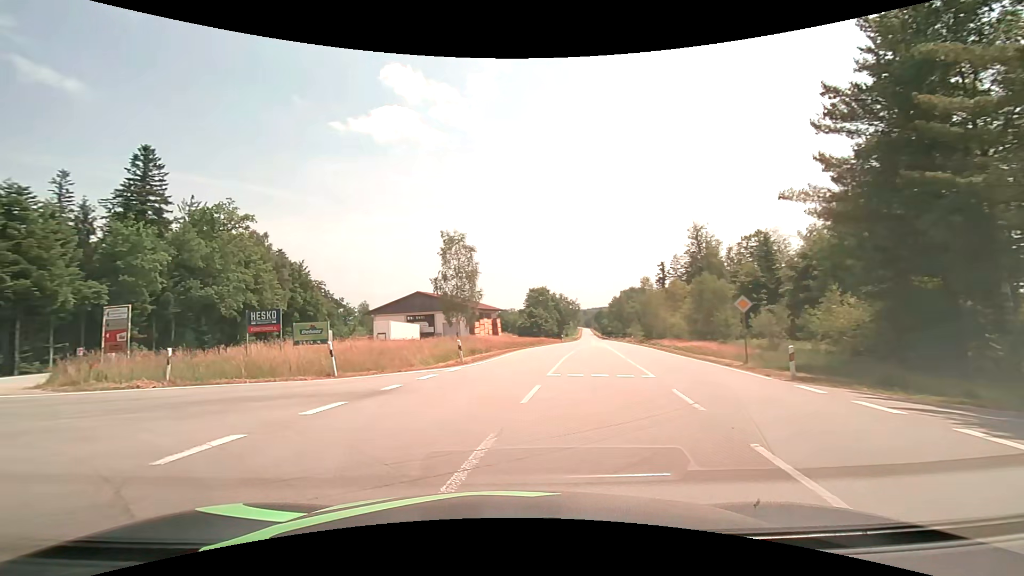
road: secondary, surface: asphalt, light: Day
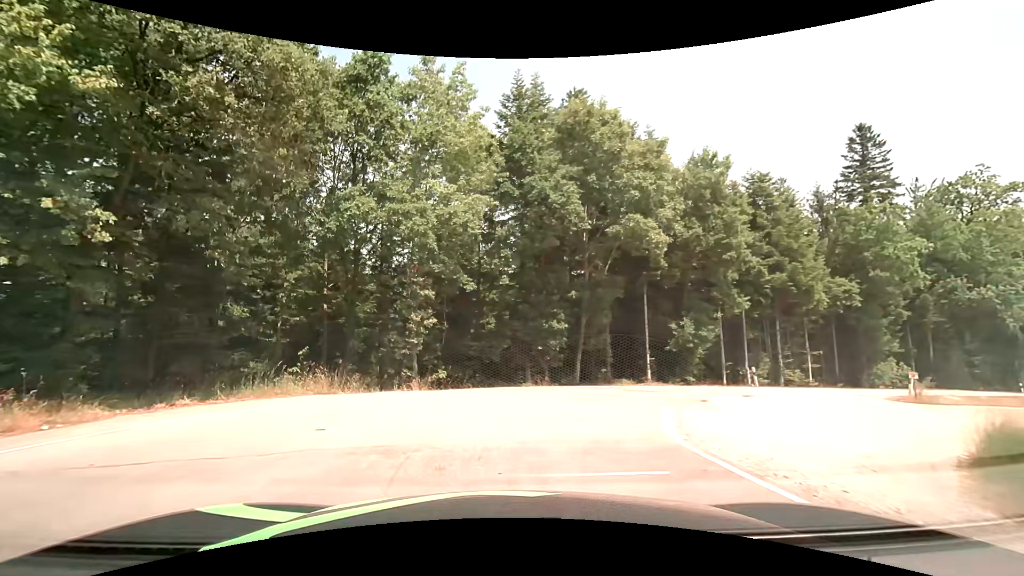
(-10.0, +11.0) m; -70°
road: tertiary
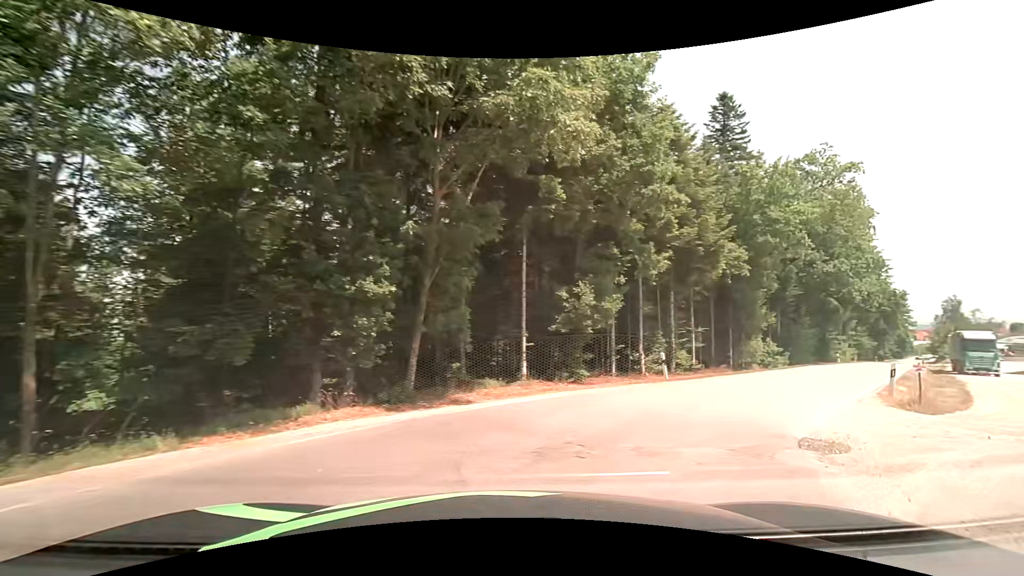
(+1.1, +11.1) m; +15°
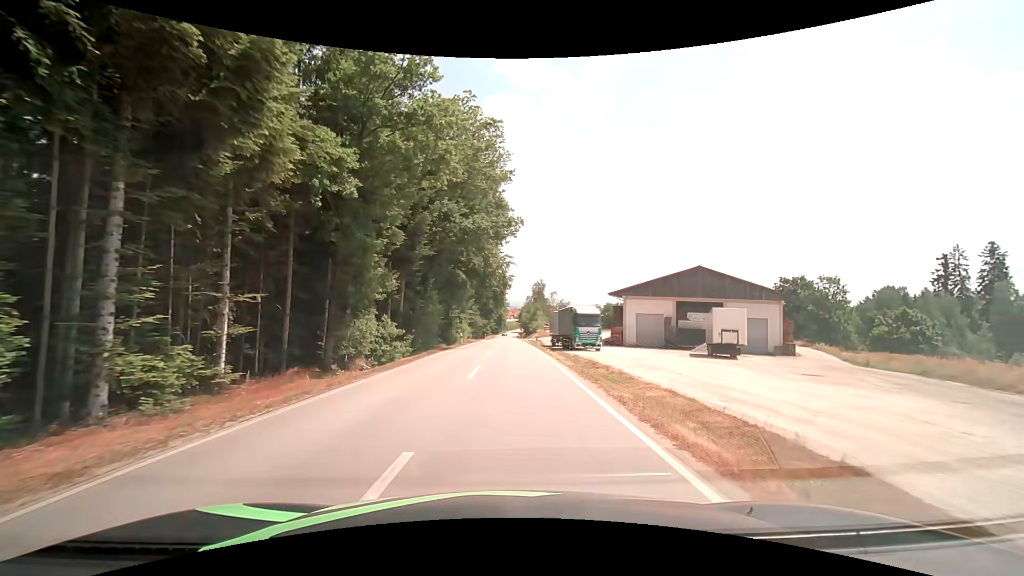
(+8.2, +15.4) m; +43°
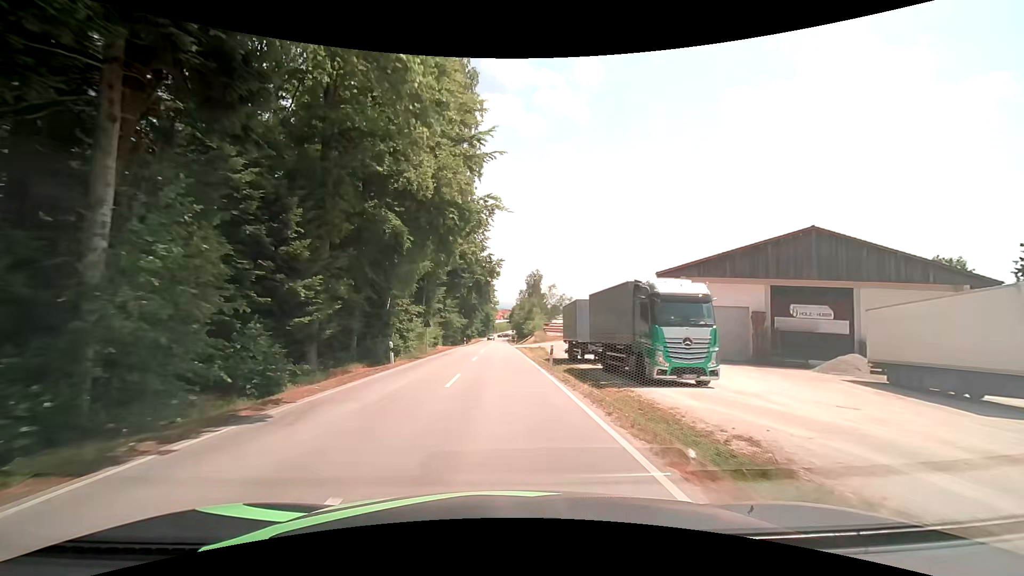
(+0.4, +26.4) m; +1°
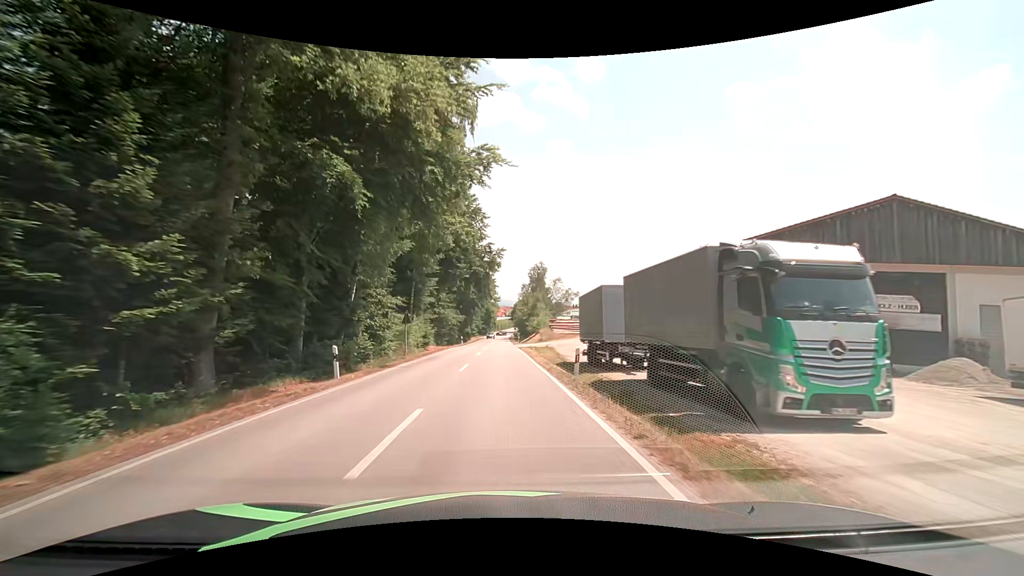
(0.0, +7.9) m; 0°
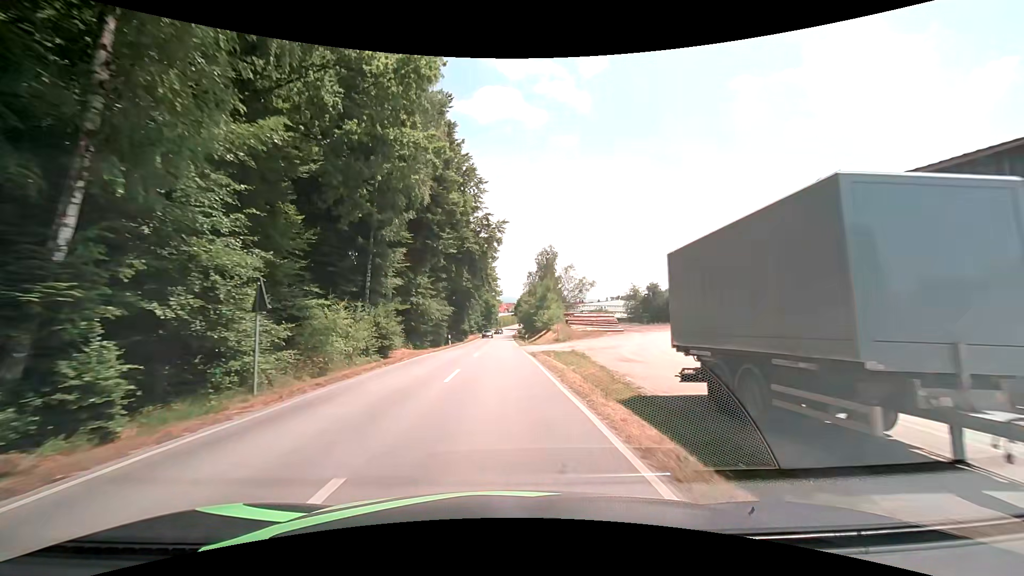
(0.0, +16.4) m; 0°
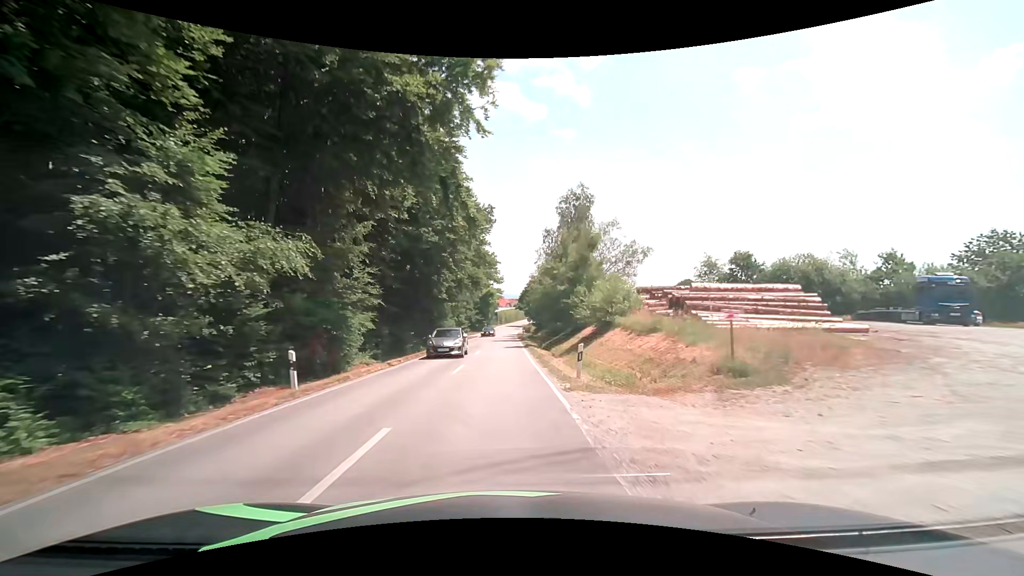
(-0.4, +34.4) m; -1°
(0, +10) (0, +20) (0, +30) (0, +40) (0, +50) (0, +60) (0, +70) (0, +80) (+1, +90) (+1, +100) m
